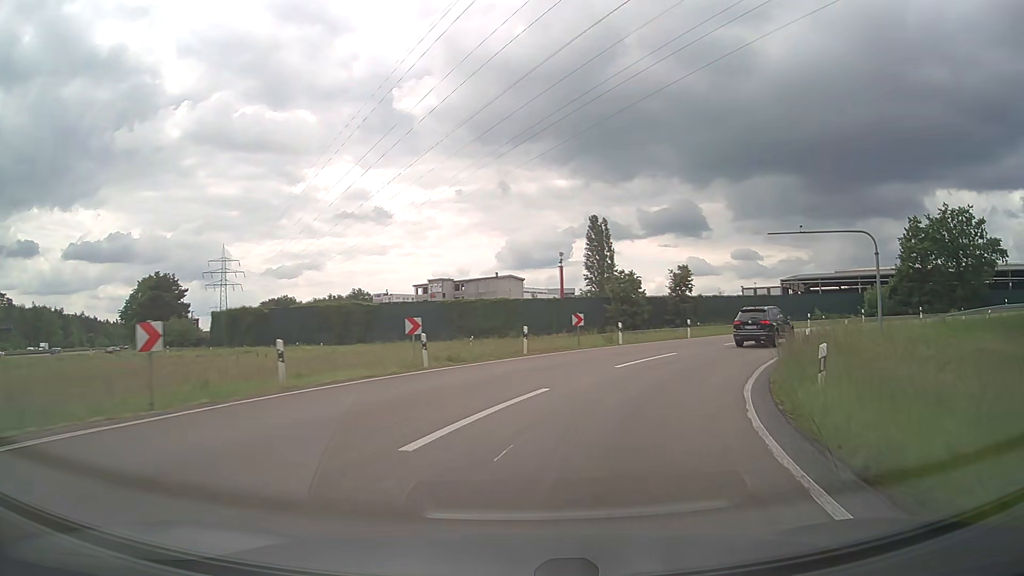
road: motorway_link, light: Day
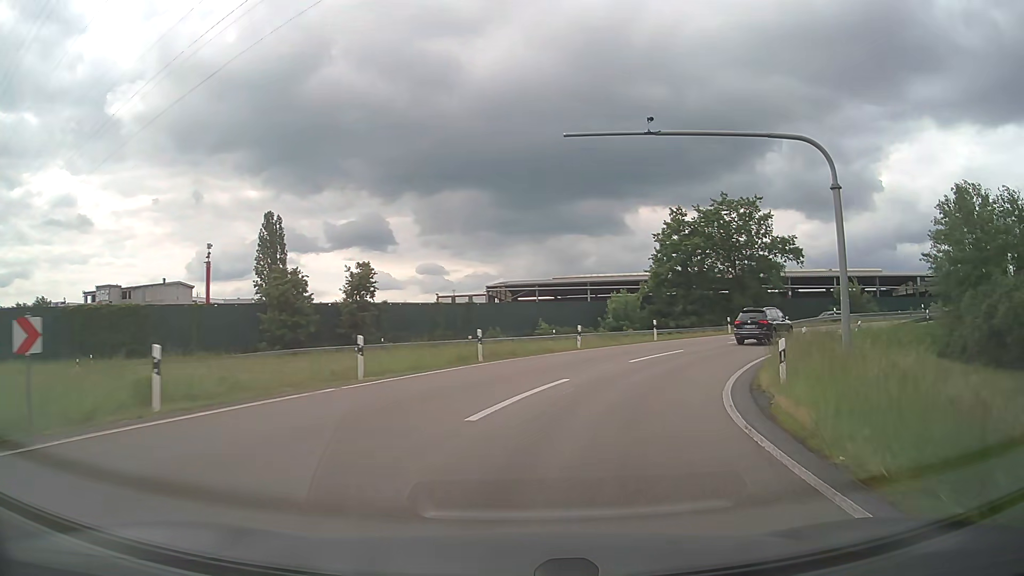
(+4.8, +20.6) m; +26°
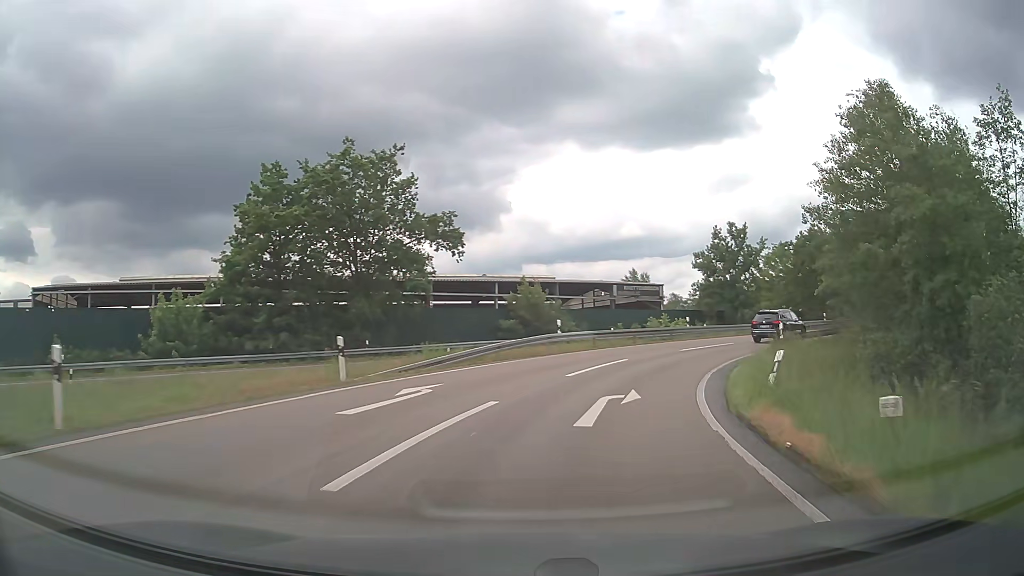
(+7.7, +26.1) m; +33°
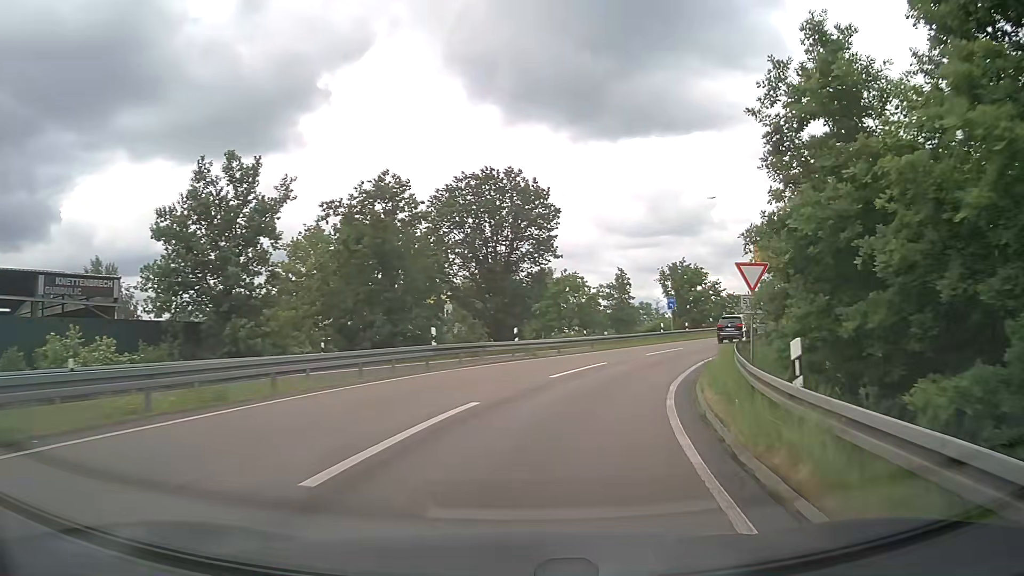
(+11.9, +31.9) m; +40°
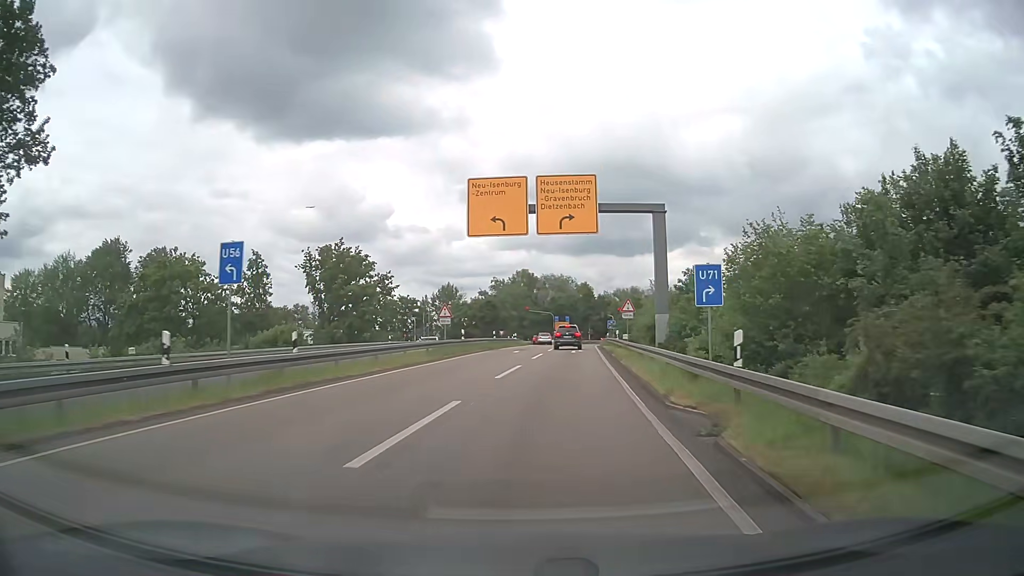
(+9.6, +33.1) m; +28°
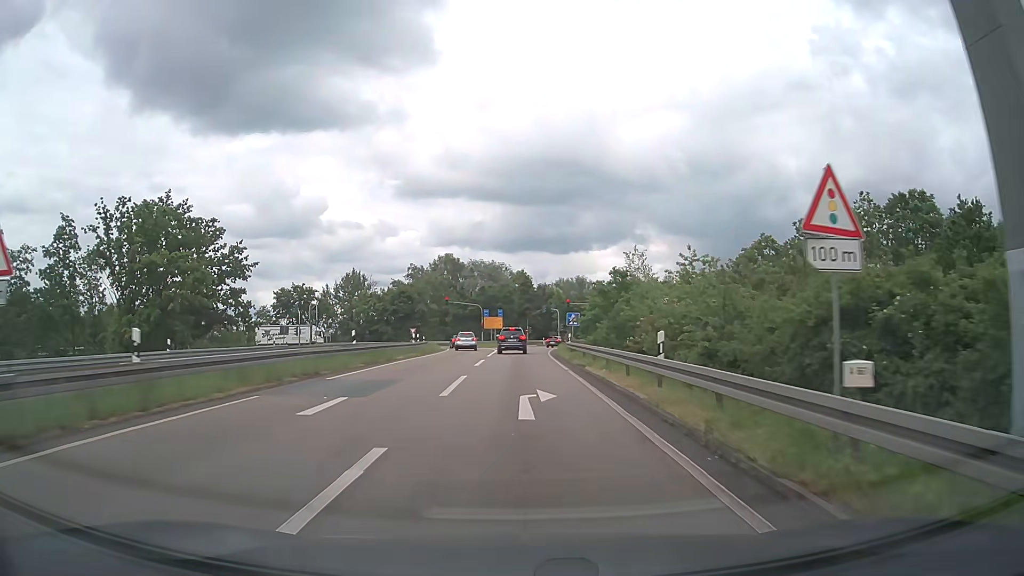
(+2.0, +29.0) m; +6°
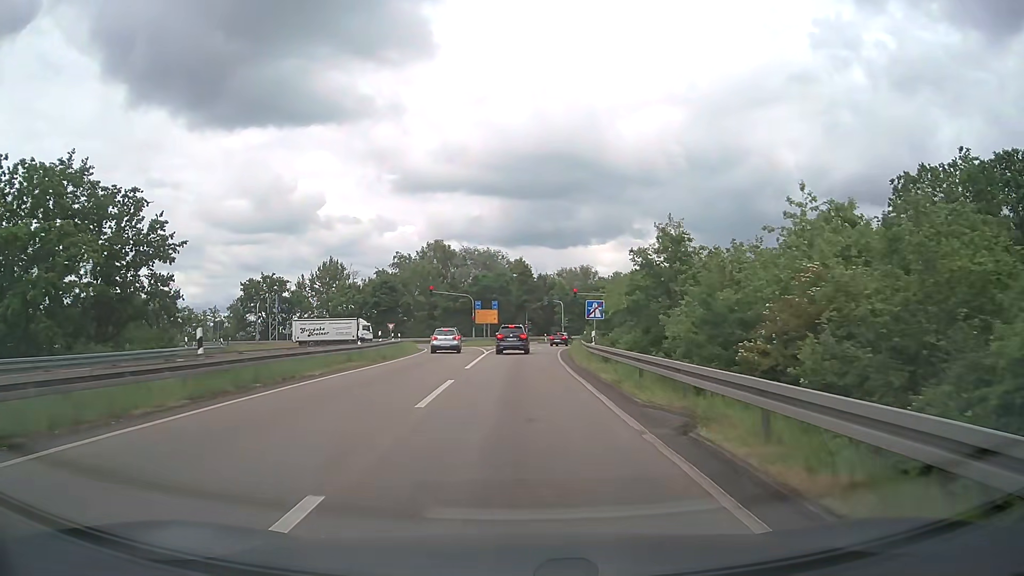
(+0.1, +14.0) m; 0°
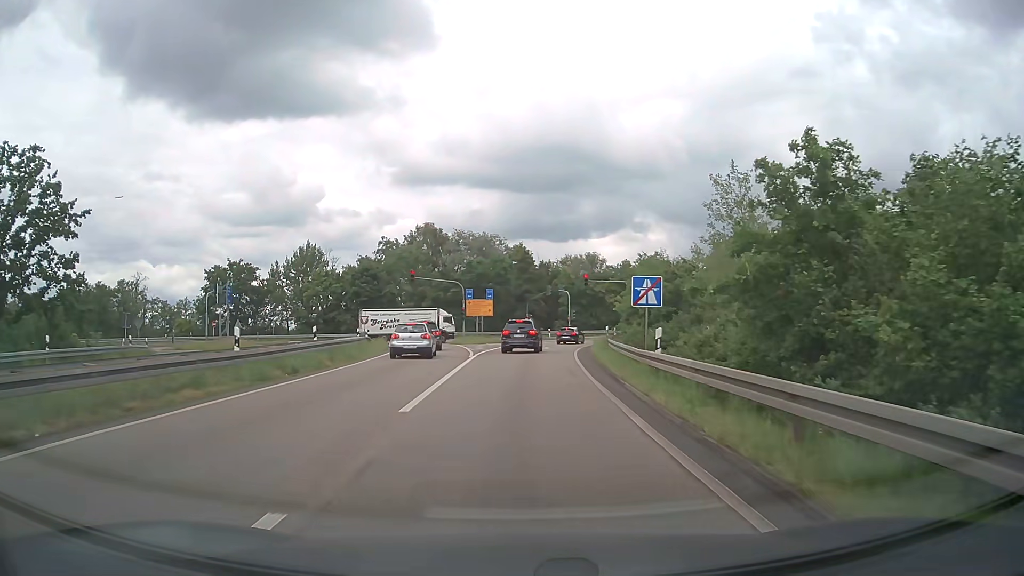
(0.0, +12.6) m; 0°
